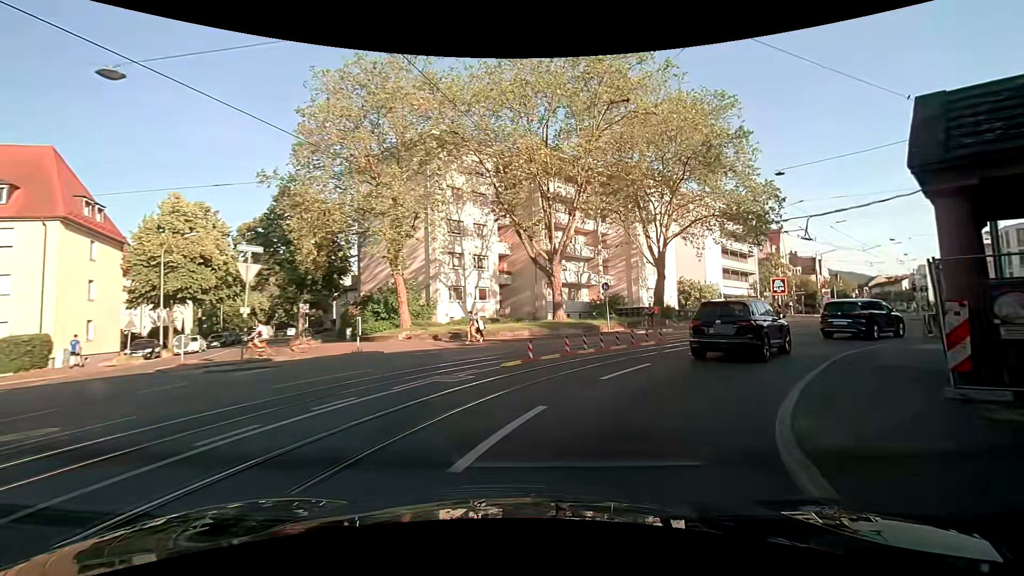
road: primary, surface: asphalt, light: Day
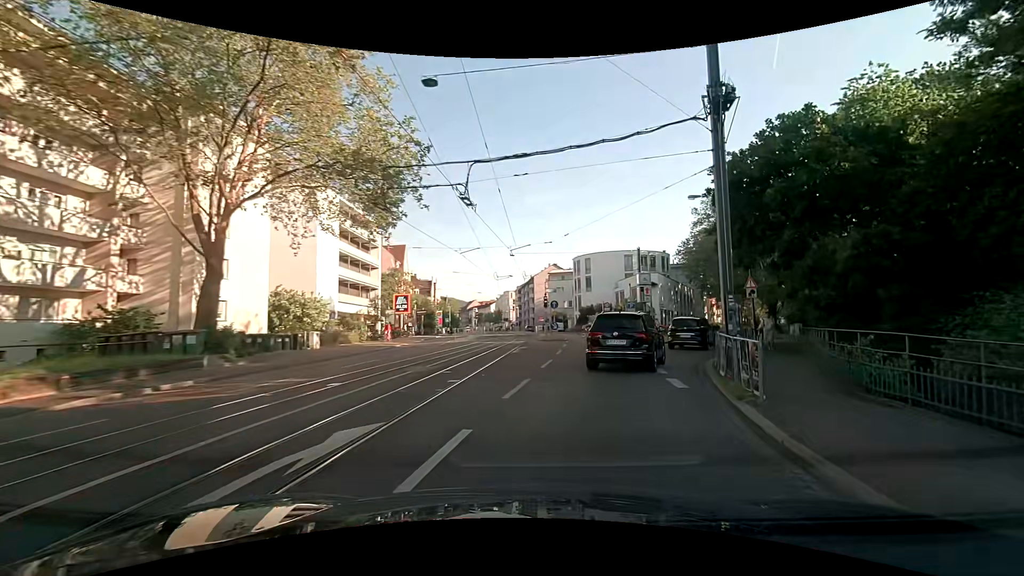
(+5.6, +17.1) m; +38°
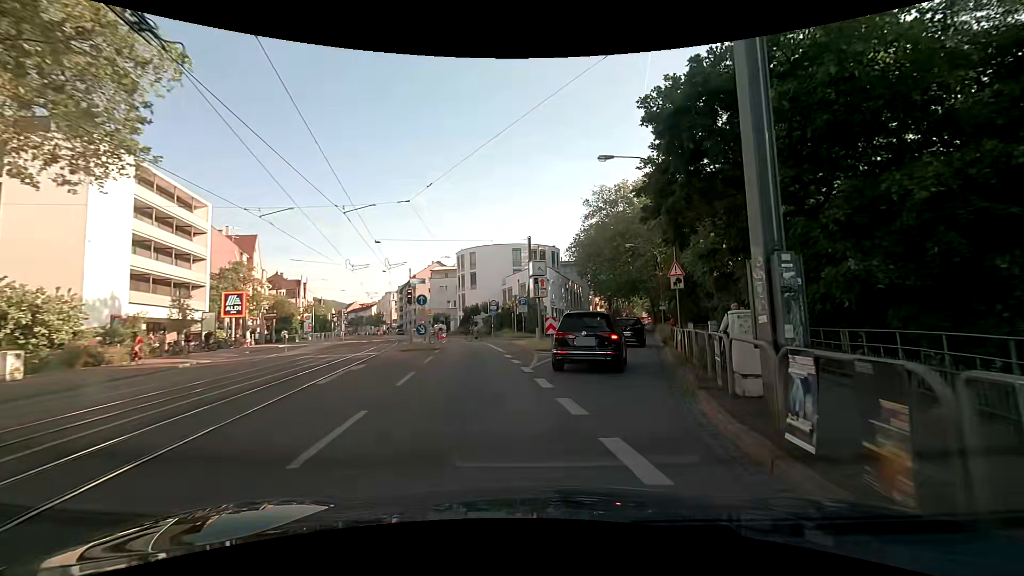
(+1.1, +9.6) m; +12°
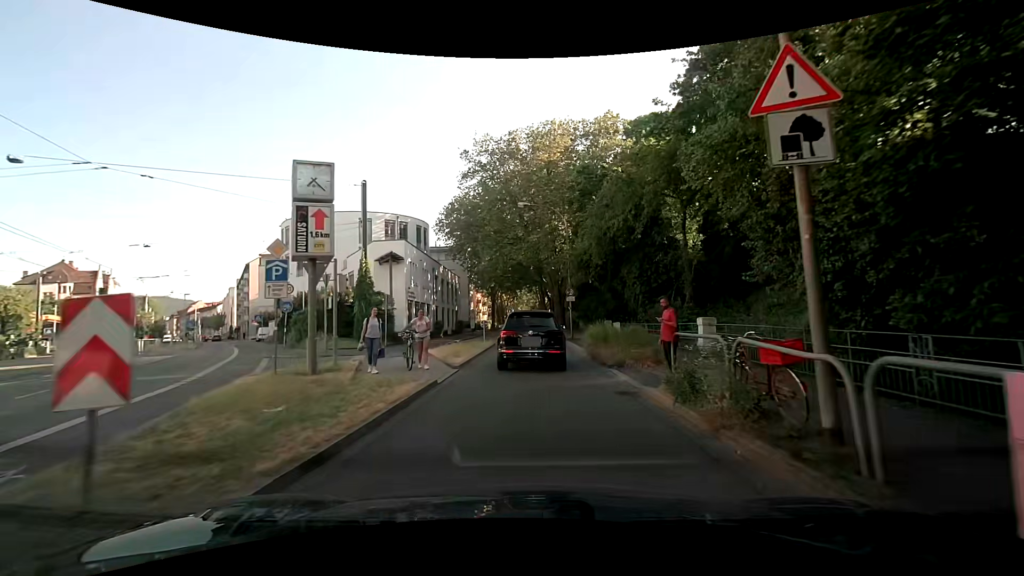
(+2.8, +19.7) m; +13°
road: secondary
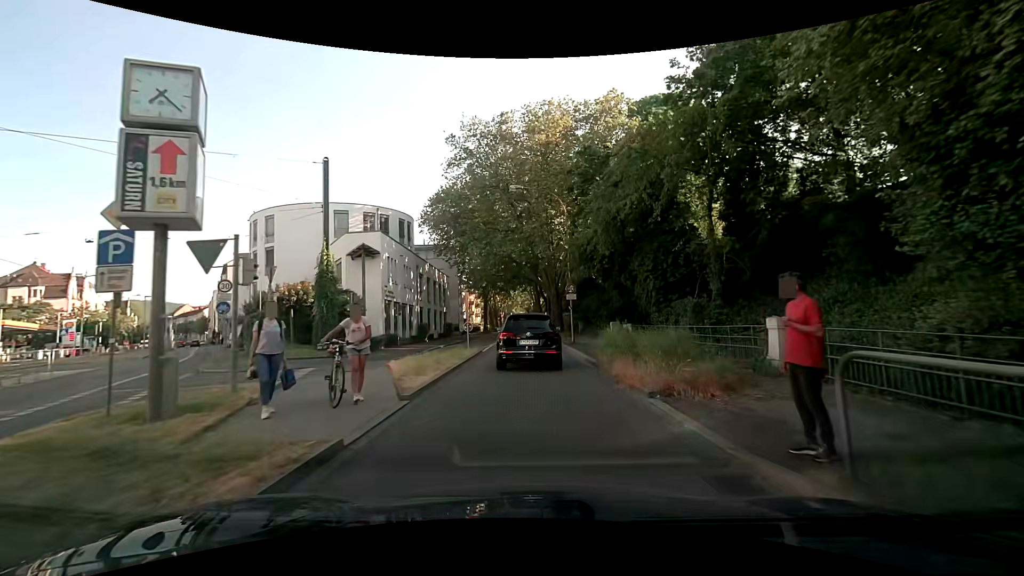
(0.0, +5.0) m; +1°
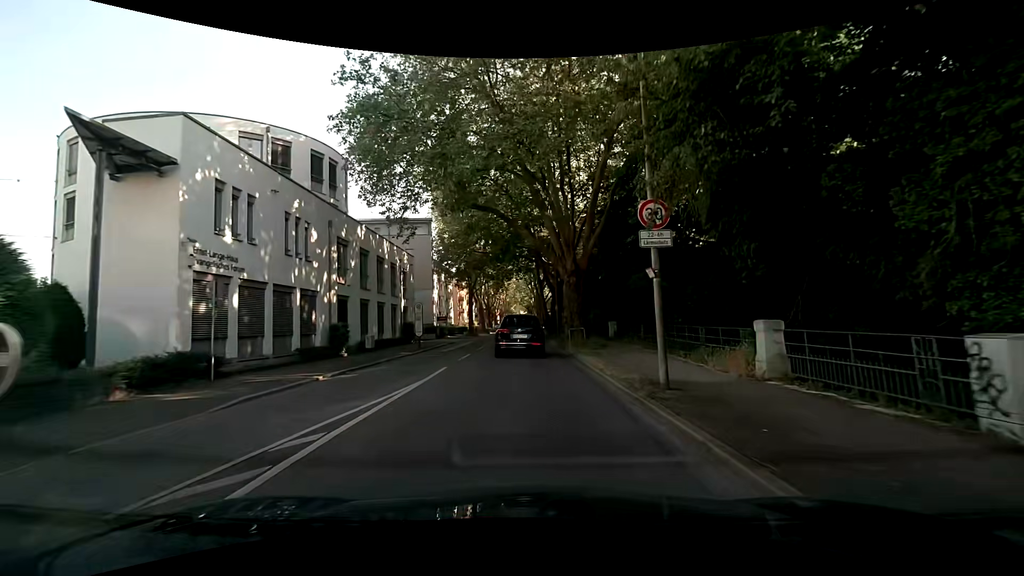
(-0.1, +20.7) m; -2°
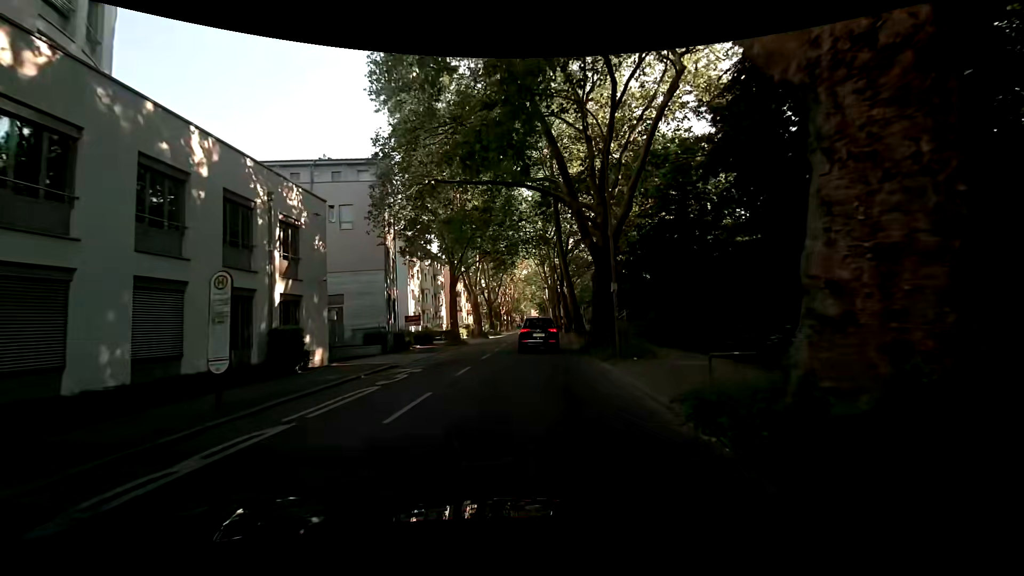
(+0.3, +23.0) m; -1°
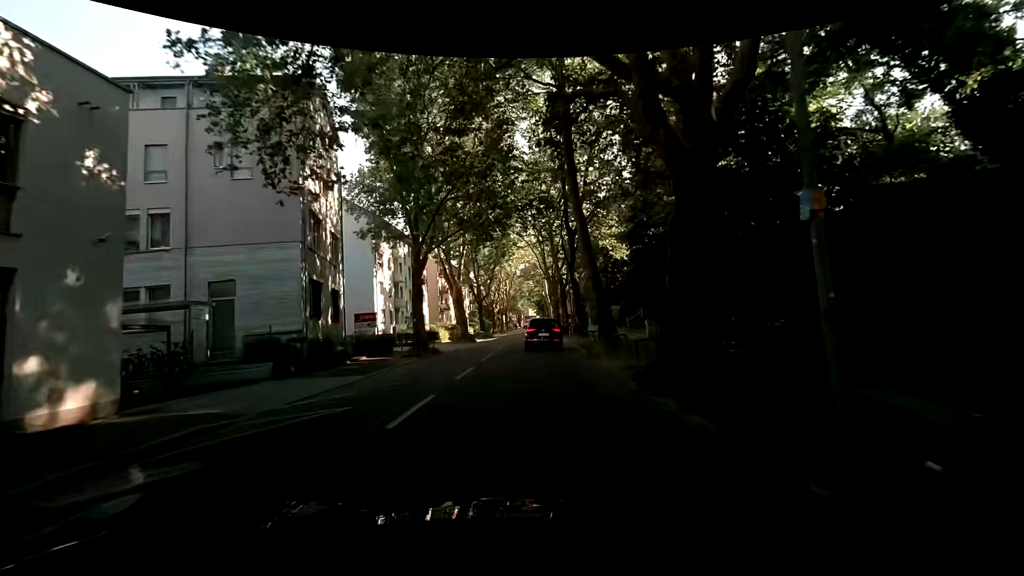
(0.0, +12.4) m; 0°
(0, +10) (+1, +20) (+1, +30) (+1, +40) (+2, +50) (+2, +60) (+3, +70) (+3, +80) (+3, +90) (+4, +100) m
